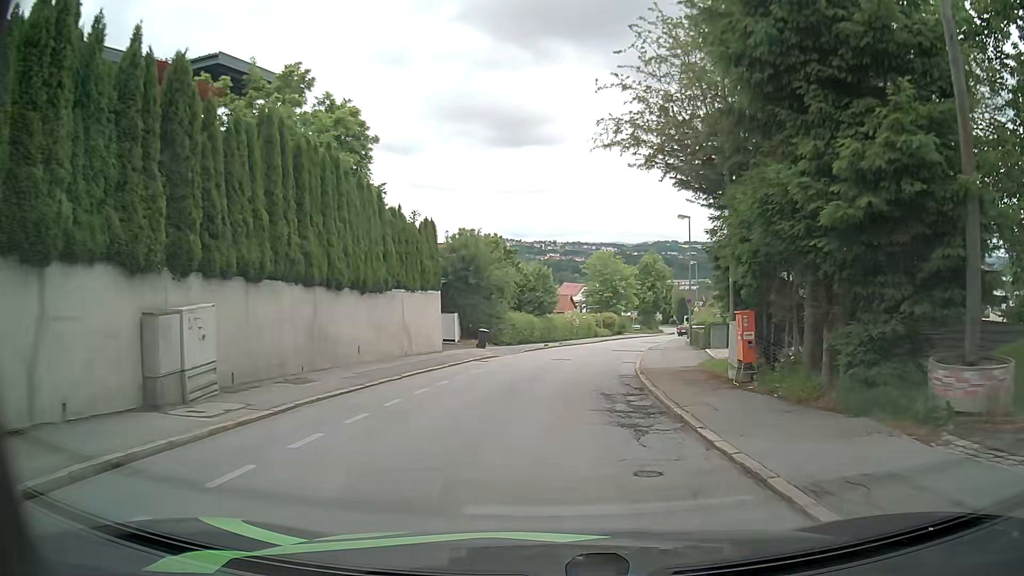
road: residential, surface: asphalt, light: Day
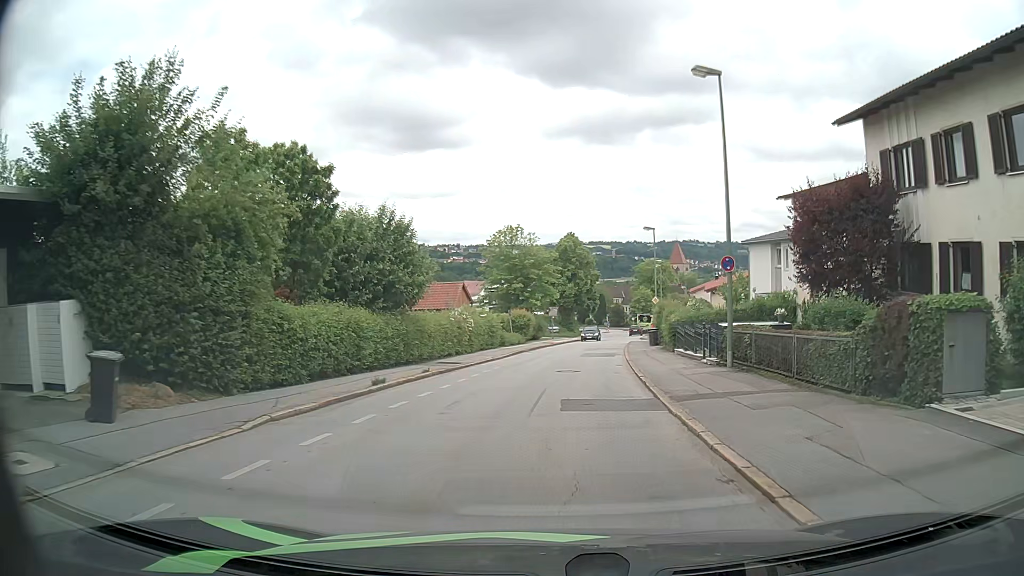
(+1.9, +24.8) m; +8°
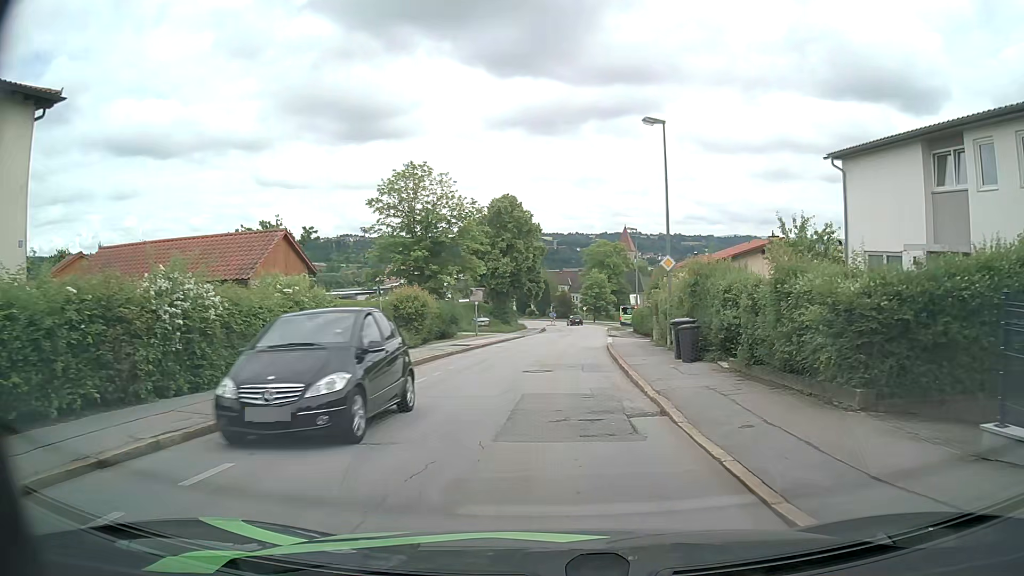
(+1.5, +24.1) m; +6°
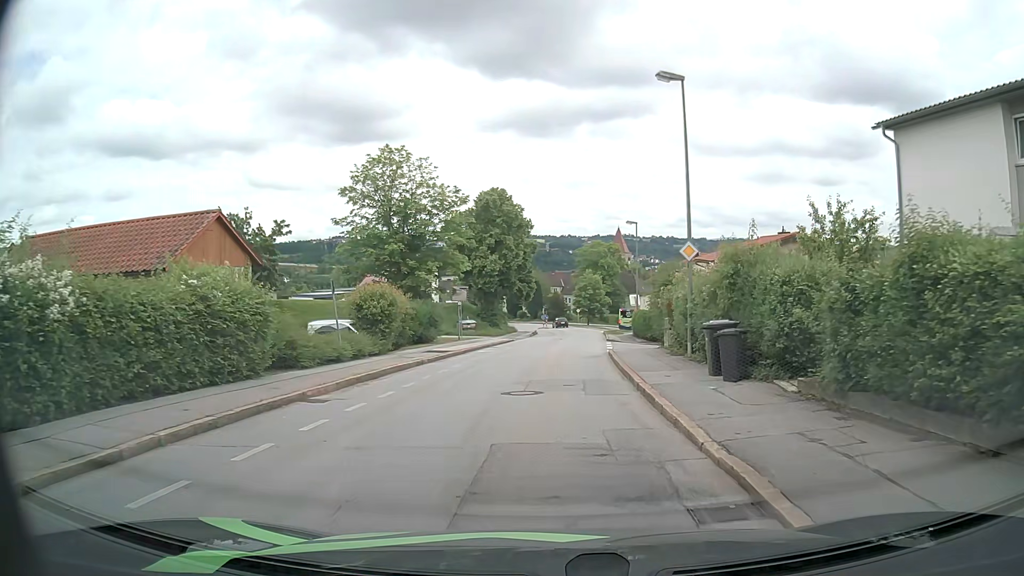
(0.0, +4.8) m; 0°
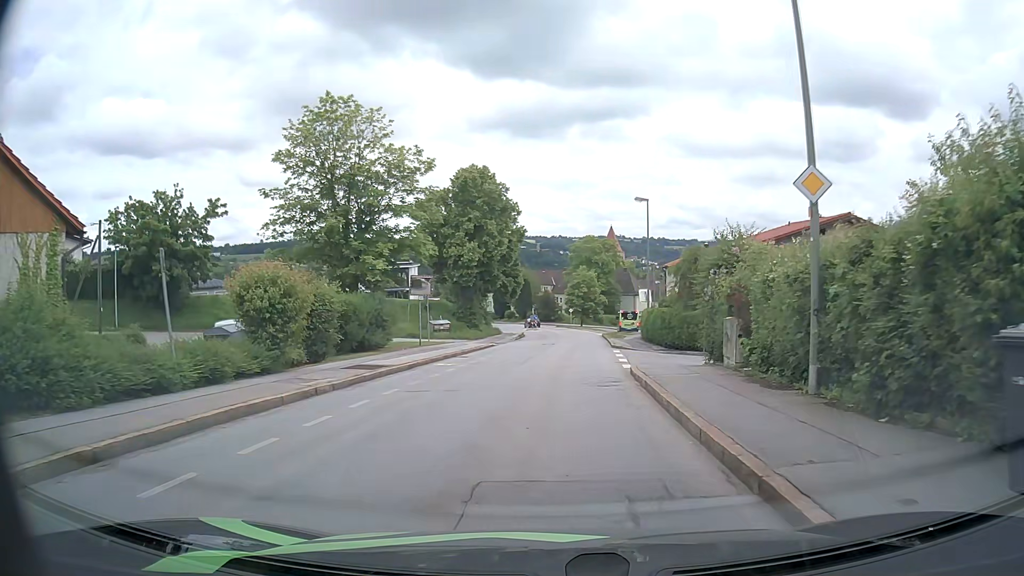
(+0.1, +9.7) m; +1°
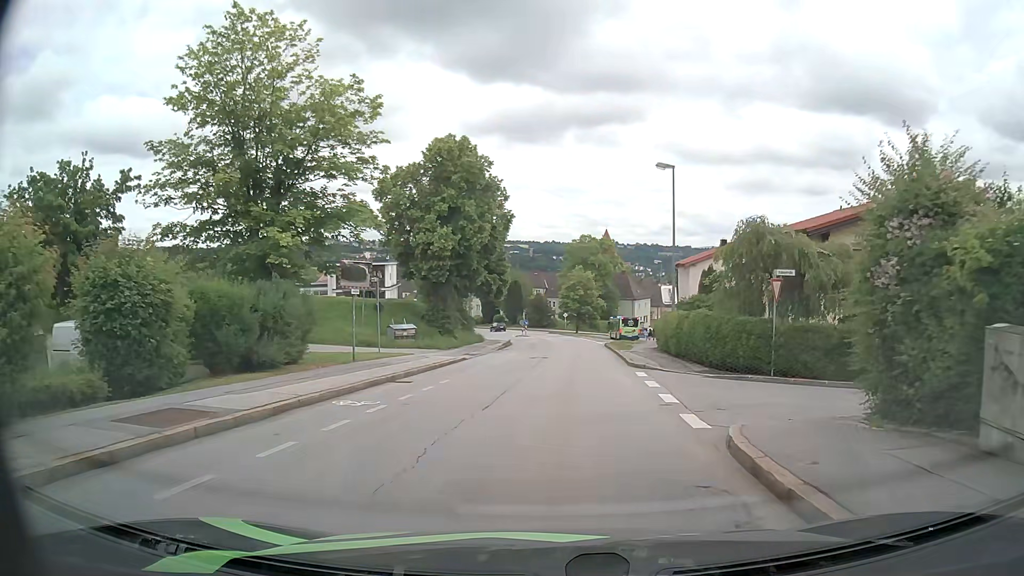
(+0.1, +9.8) m; +1°
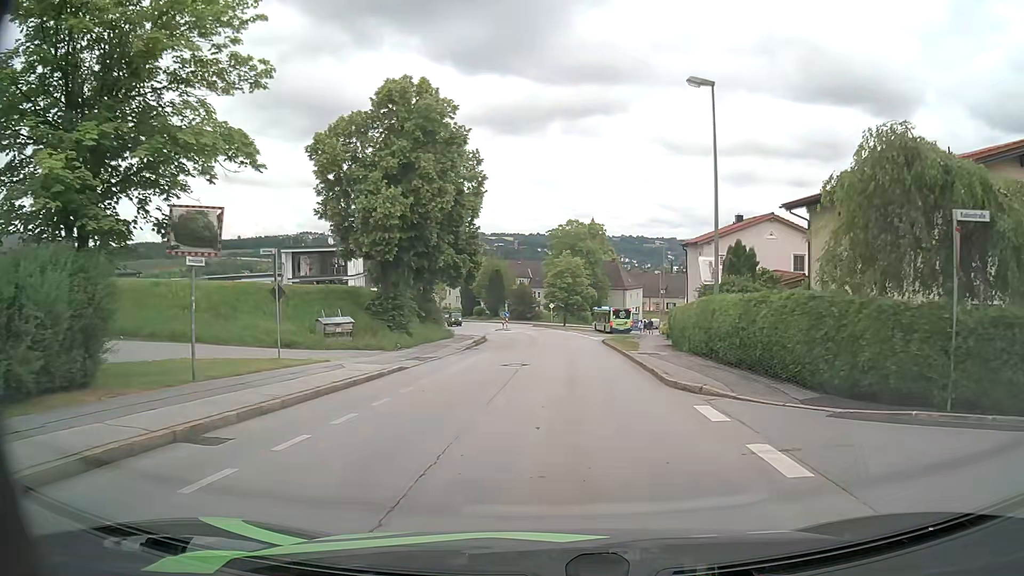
(+0.1, +9.7) m; +1°
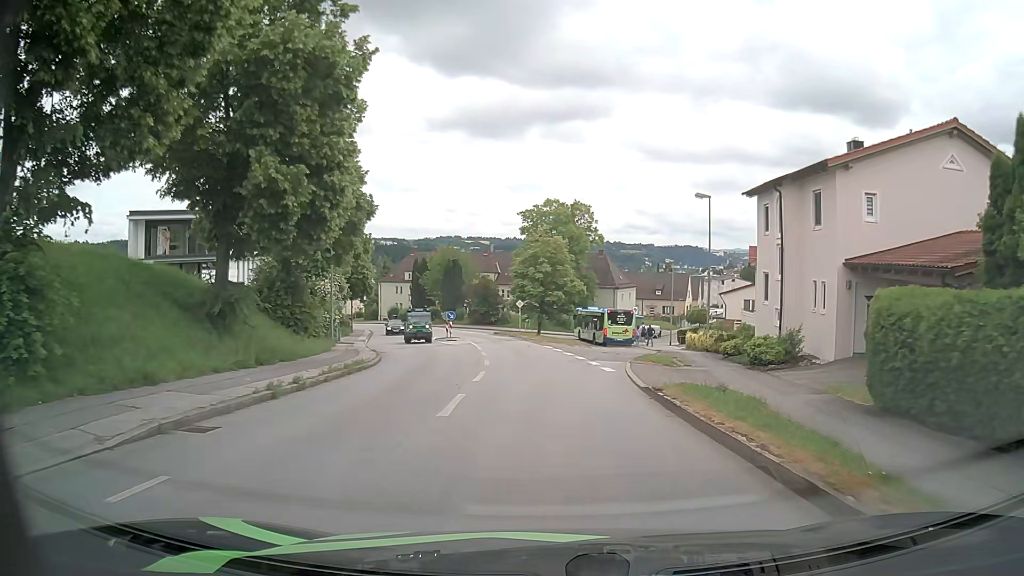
(+0.6, +24.4) m; +2°
(0, +10) (0, +20) (-1, +30) (-2, +40) (-4, +50) (-7, +59) (-10, +69) (-13, +78) (-18, +87) (-22, +96) m
